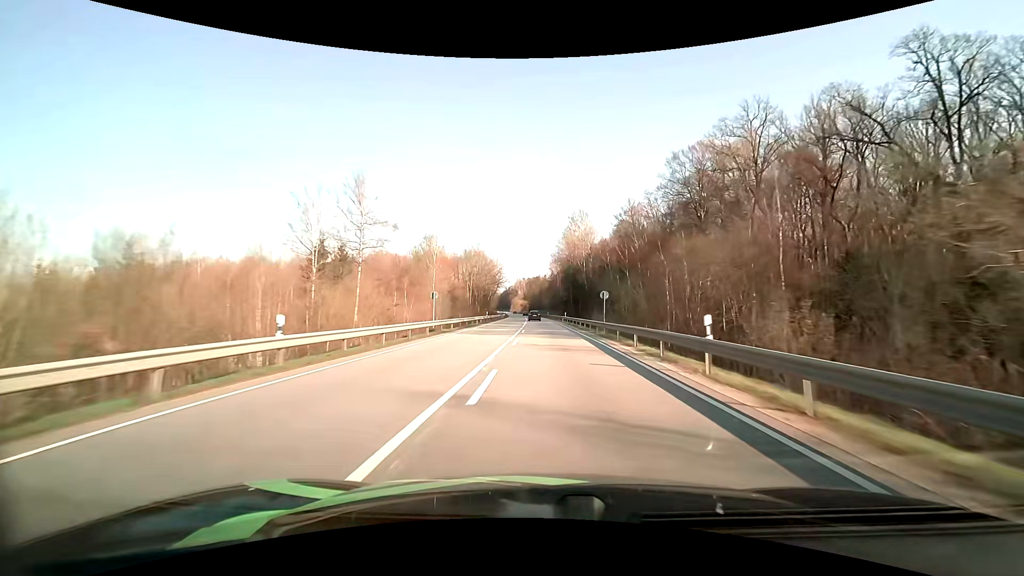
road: primary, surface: asphalt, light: Day
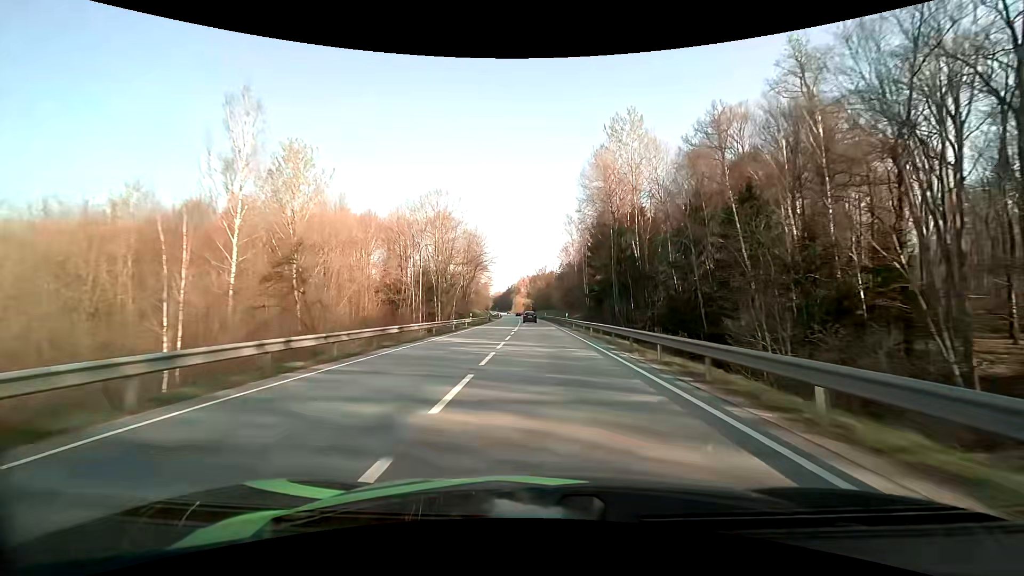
(-0.2, +60.9) m; 0°
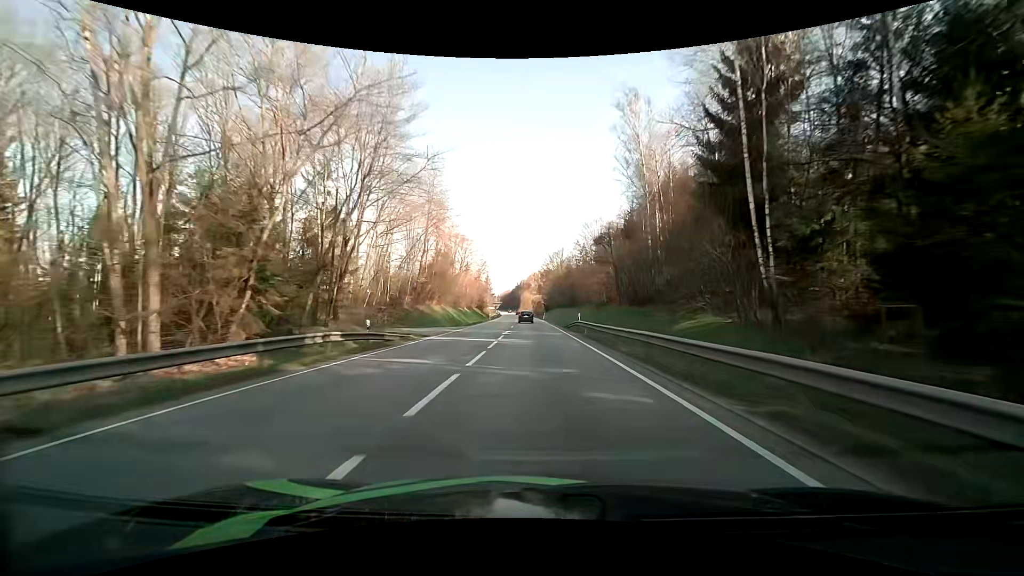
(-0.9, +60.4) m; -1°
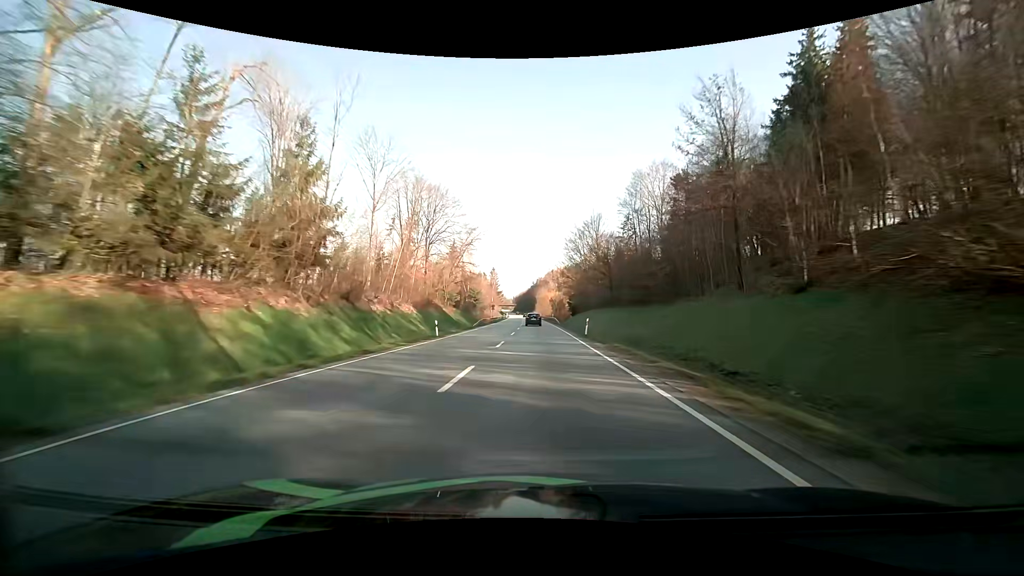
(-1.2, +58.8) m; -2°
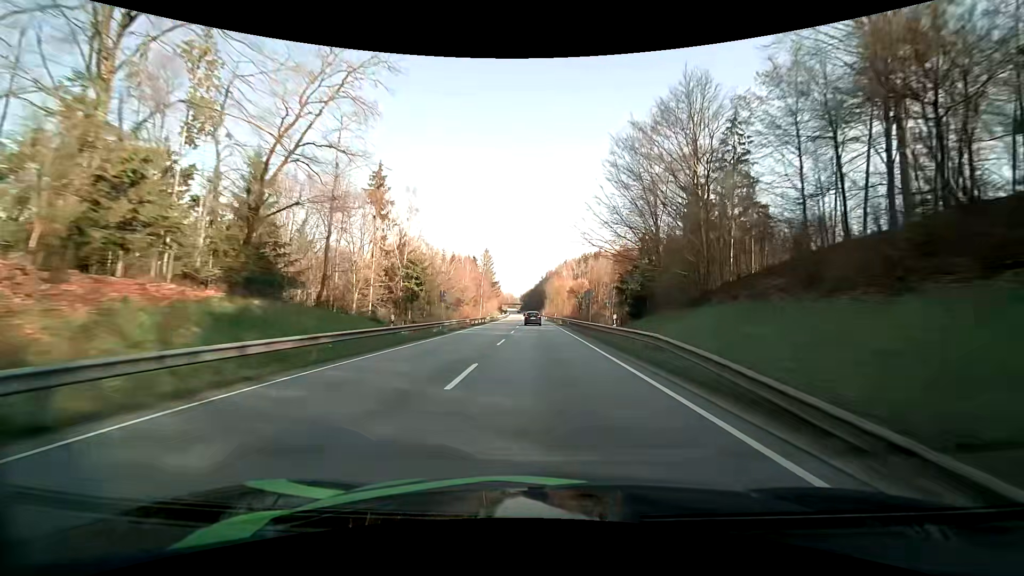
(-0.4, +60.1) m; -1°
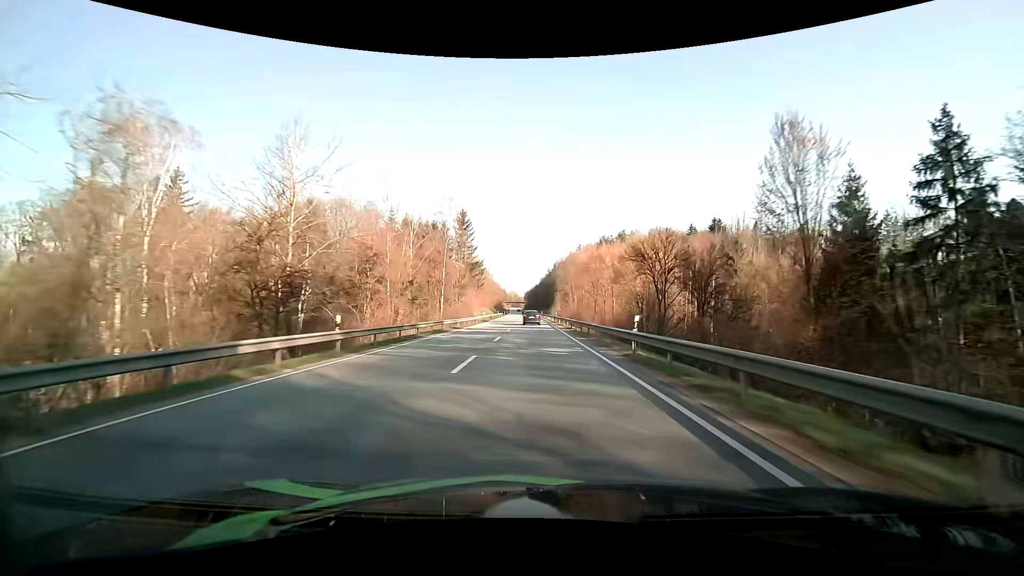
(-0.3, +57.6) m; -1°
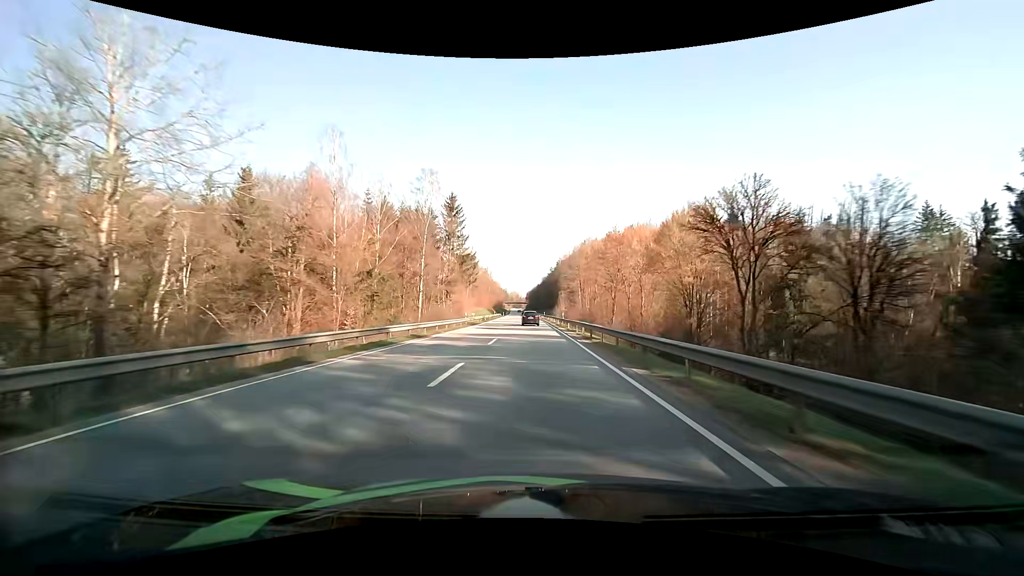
(0.0, +13.9) m; 0°
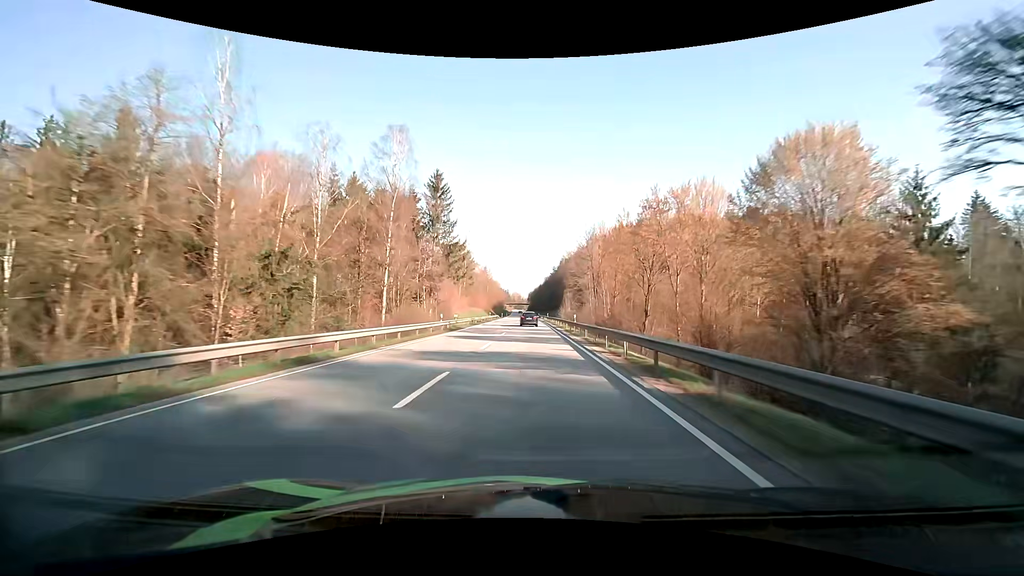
(-0.1, +14.0) m; 0°
(0, +10) (0, +20) (0, +30) (0, +40) (-1, +50) (-1, +60) (-1, +70) (-1, +80) (-2, +90) (-2, +100) m
